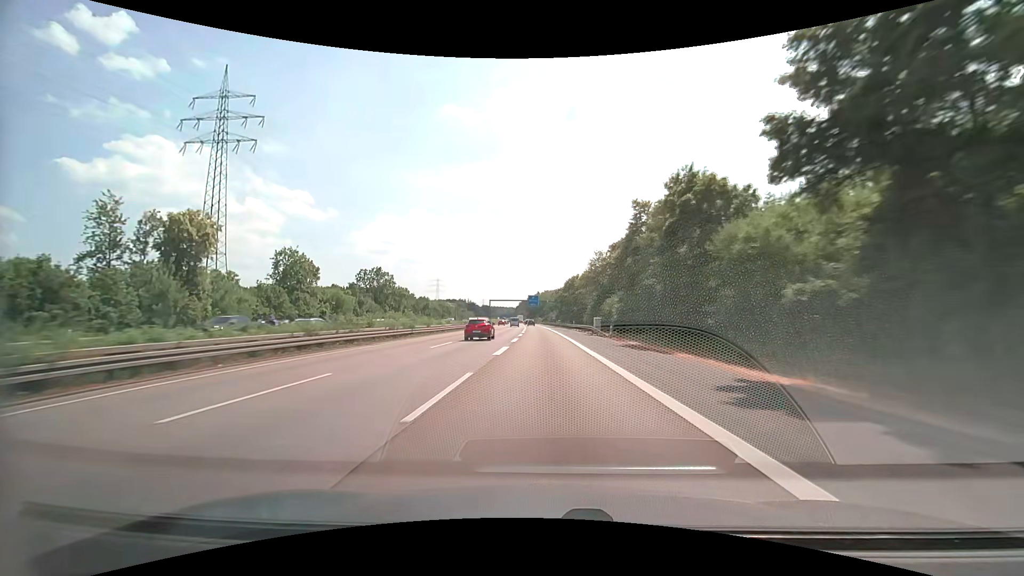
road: motorway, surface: asphalt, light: Day
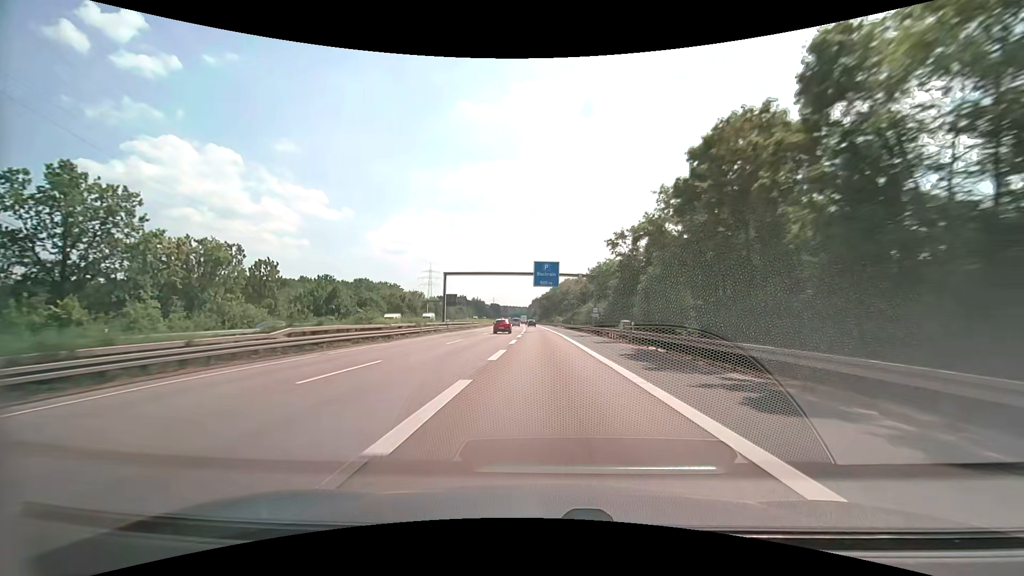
(-1.4, +86.4) m; -2°
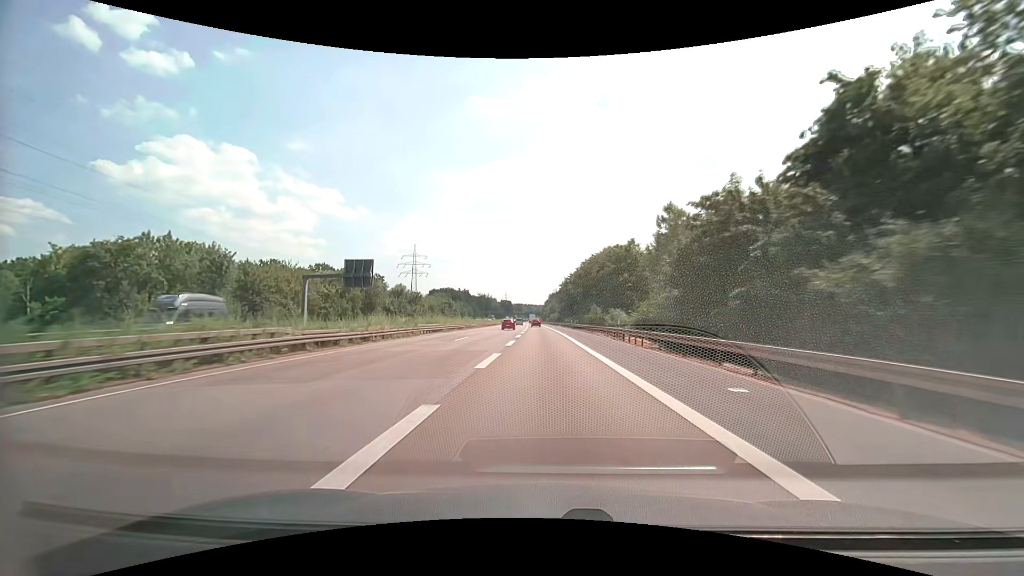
(-1.4, +87.1) m; -2°
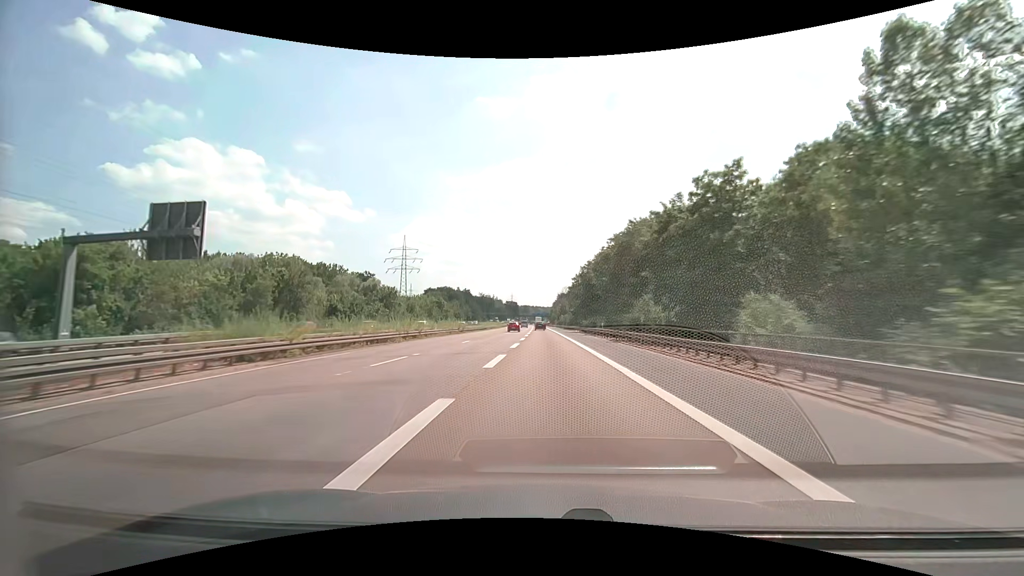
(-0.2, +35.0) m; -1°
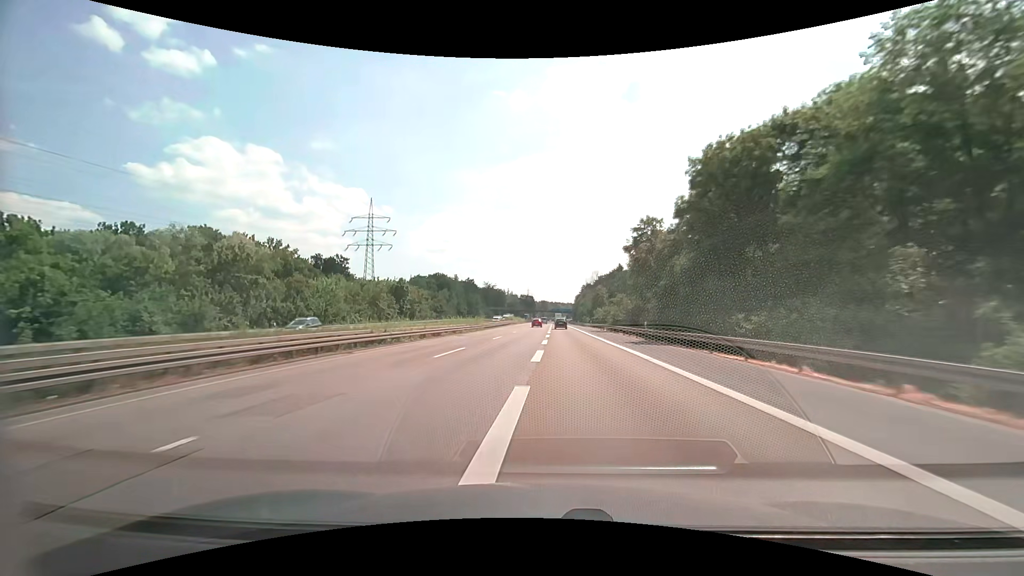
(-1.2, +70.3) m; -2°
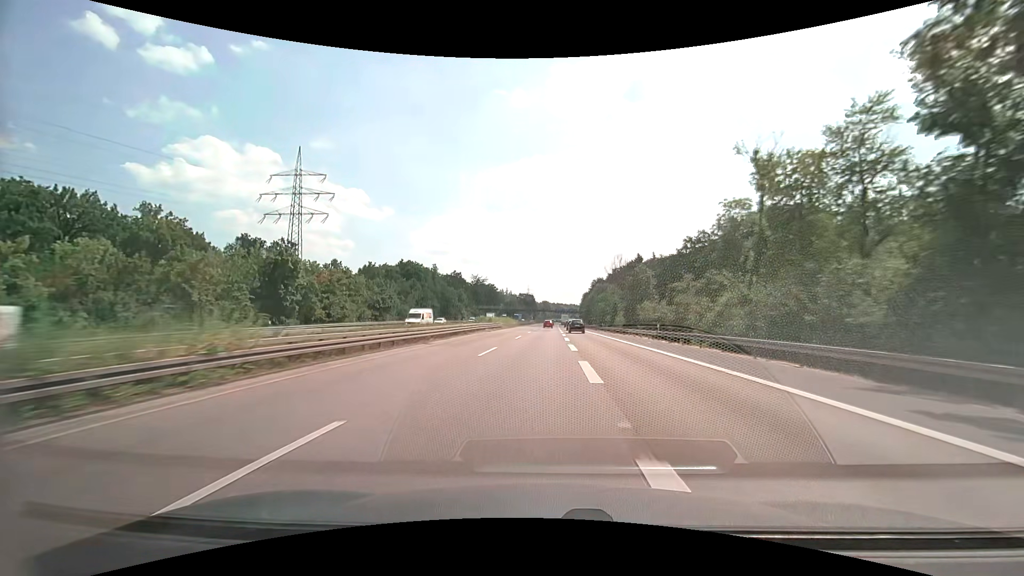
(-0.4, +53.0) m; 0°
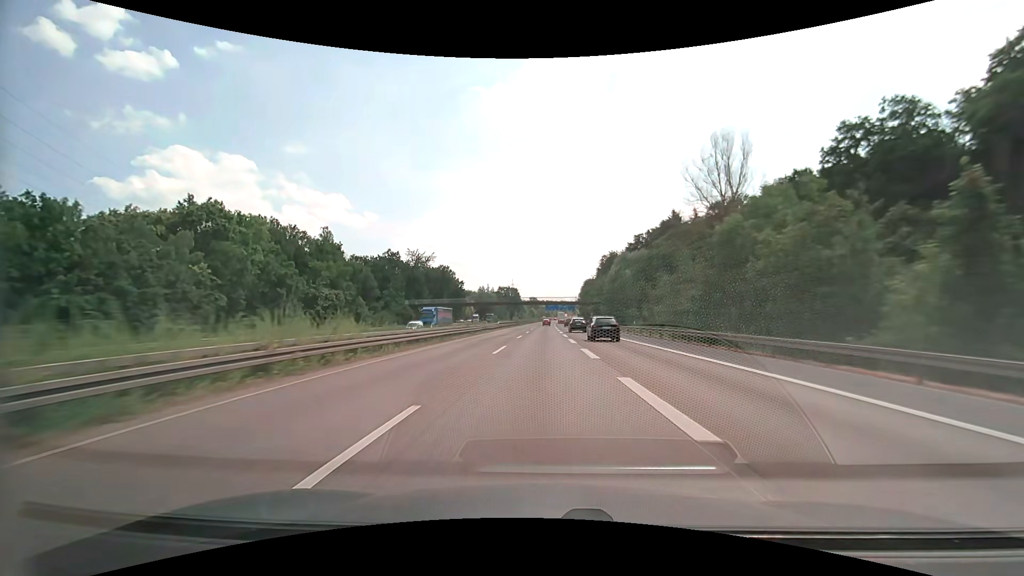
(+1.2, +88.7) m; +1°
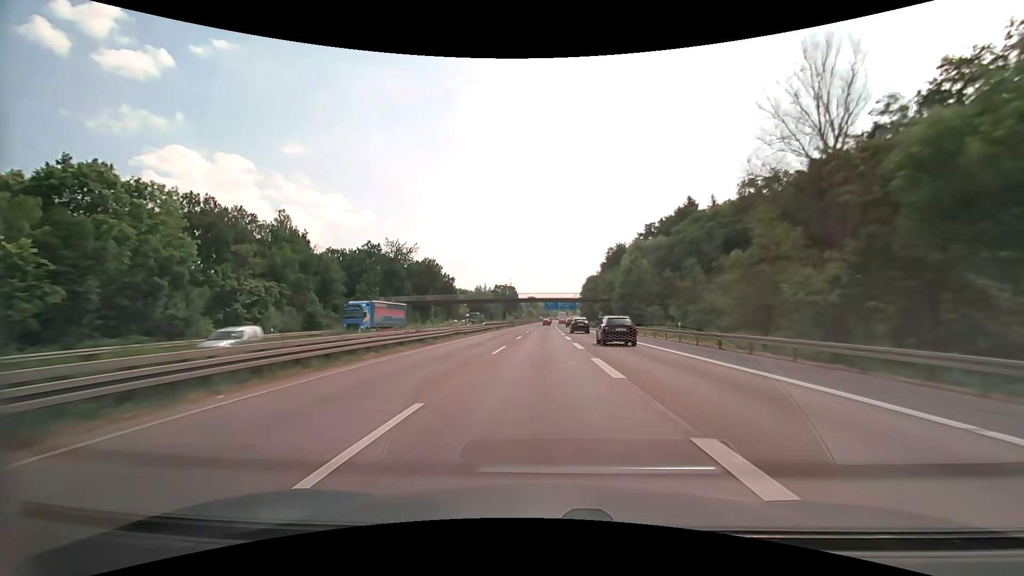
(0.0, +17.8) m; 0°
(0, +10) (0, +20) (0, +30) (0, +40) (0, +50) (0, +60) (0, +70) (0, +80) (0, +90) (0, +100) m
